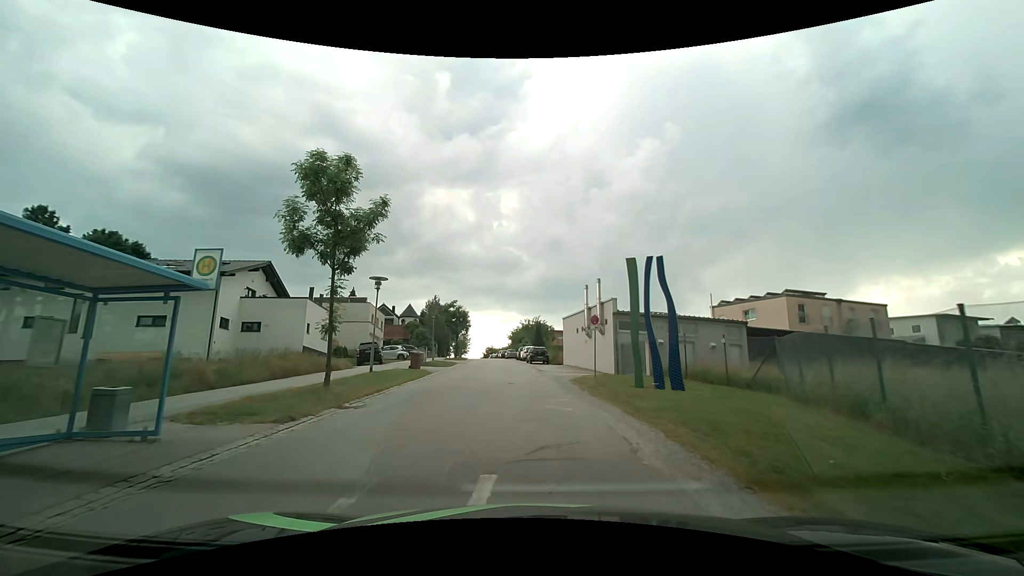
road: residential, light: Day
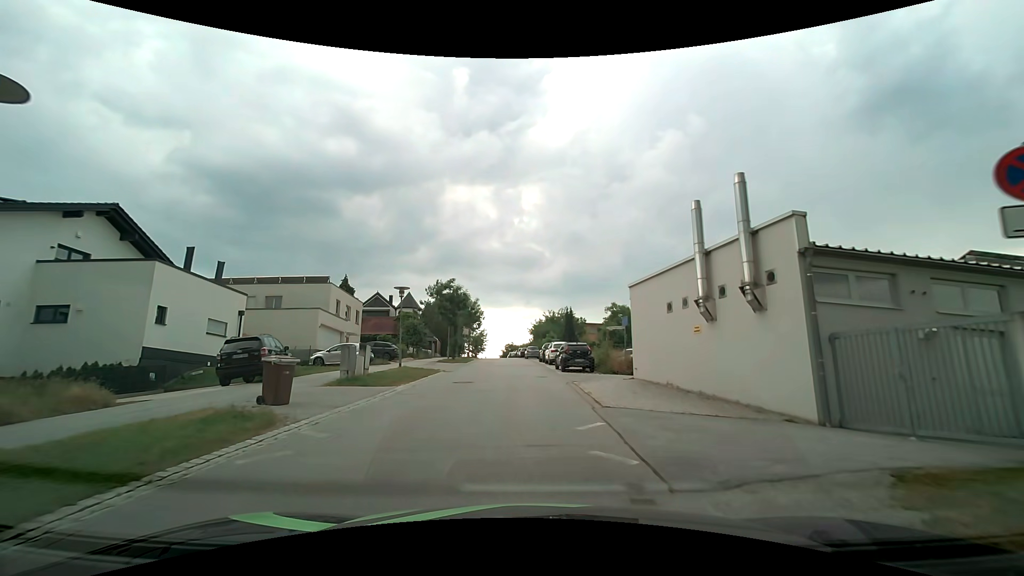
(-0.4, +18.4) m; -4°
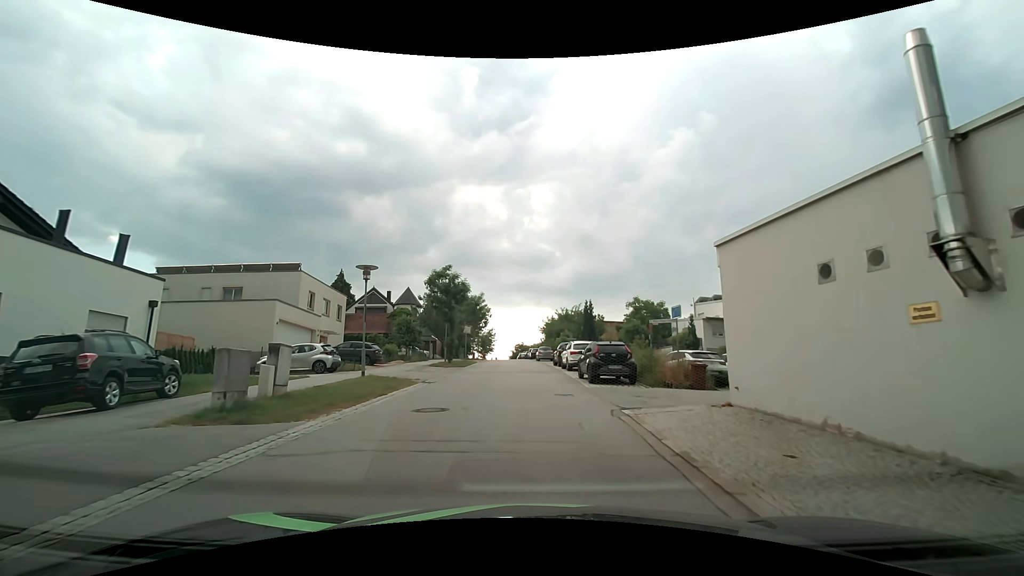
(+0.1, +7.8) m; -2°
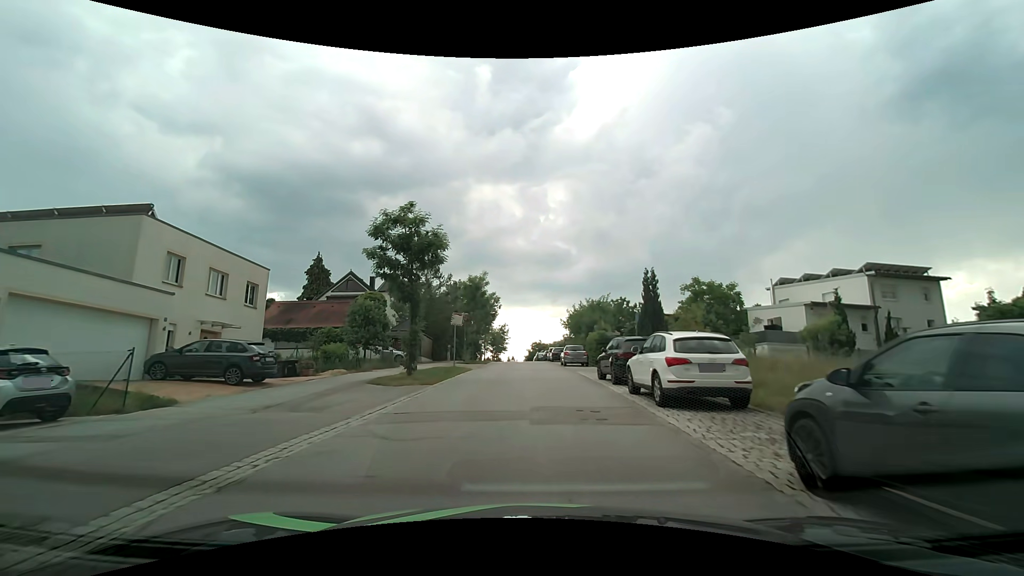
(+0.2, +16.4) m; 0°
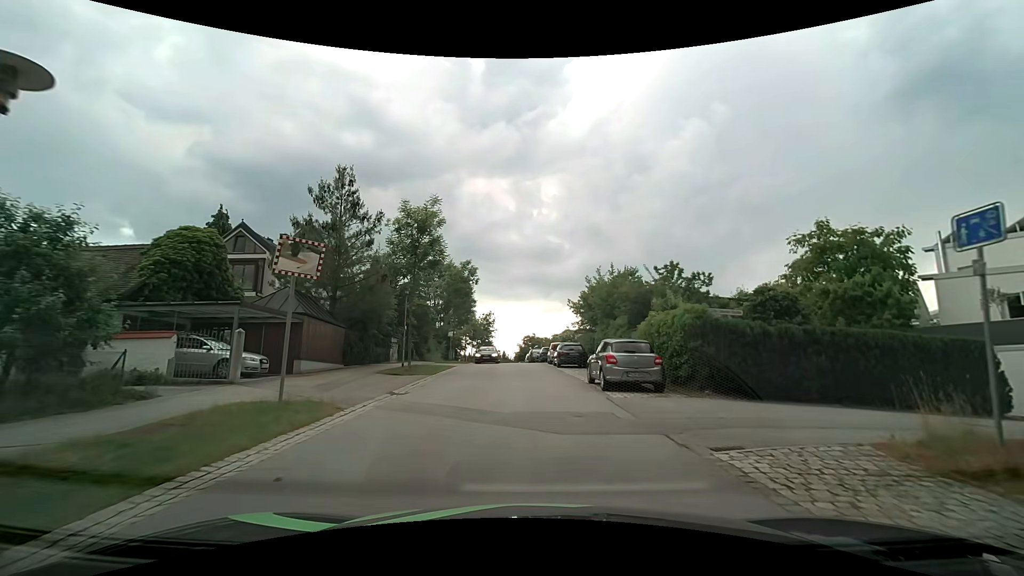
(-0.1, +20.9) m; +1°
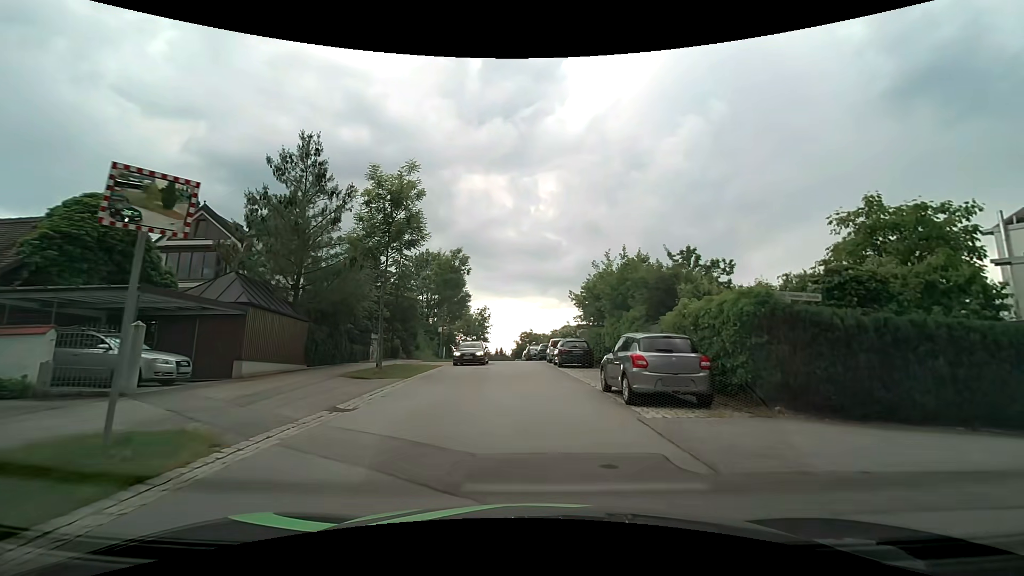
(0.0, +4.0) m; 0°
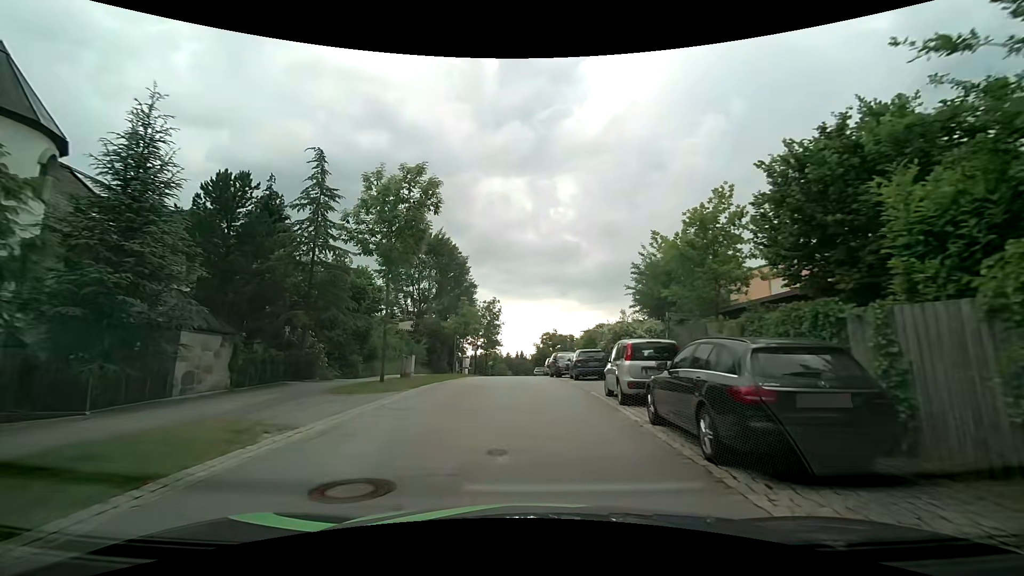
(-0.5, +19.4) m; -3°
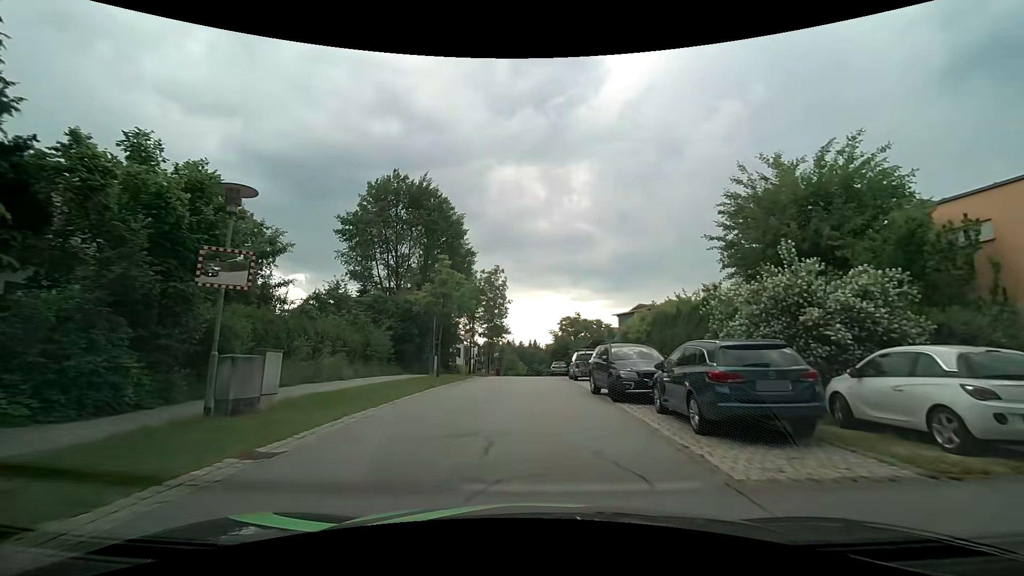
(-0.1, +16.6) m; -1°
(0, +10) (0, +20) (0, +30) (0, +40) (-1, +50) (-1, +60) (0, +70) (0, +80) (0, +90) (0, +100) m
